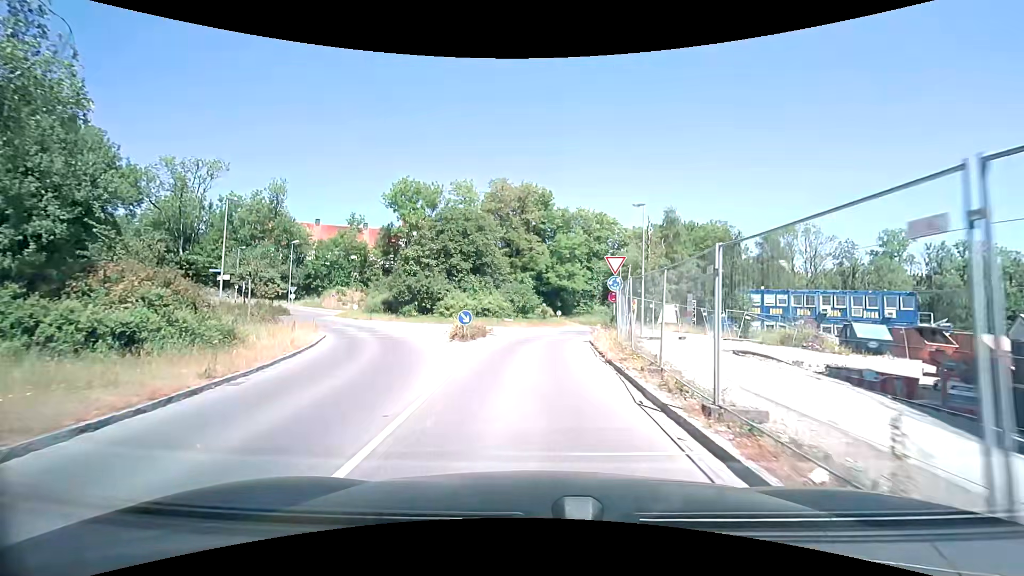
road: residential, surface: asphalt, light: Day
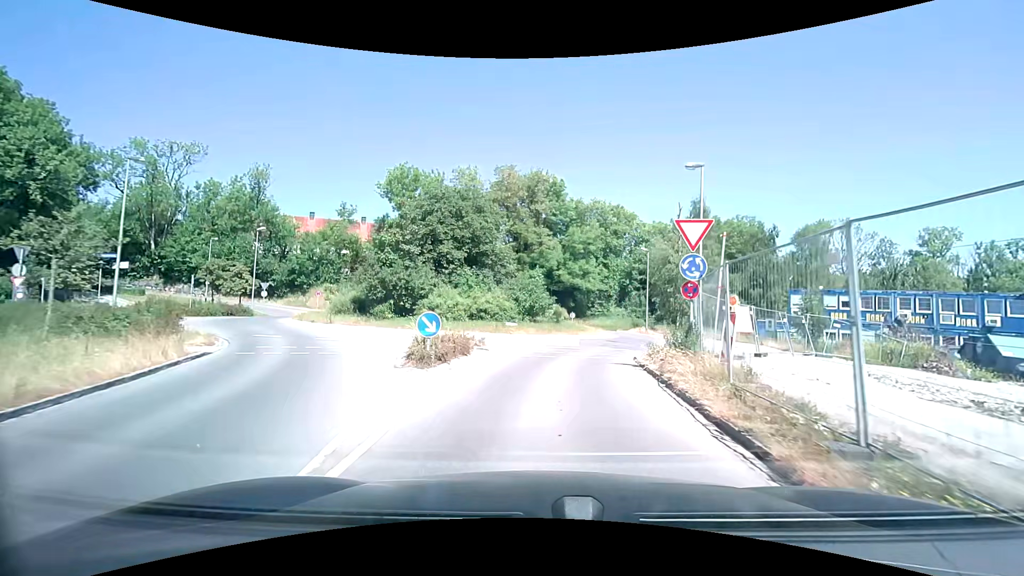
(-0.1, +8.6) m; 0°
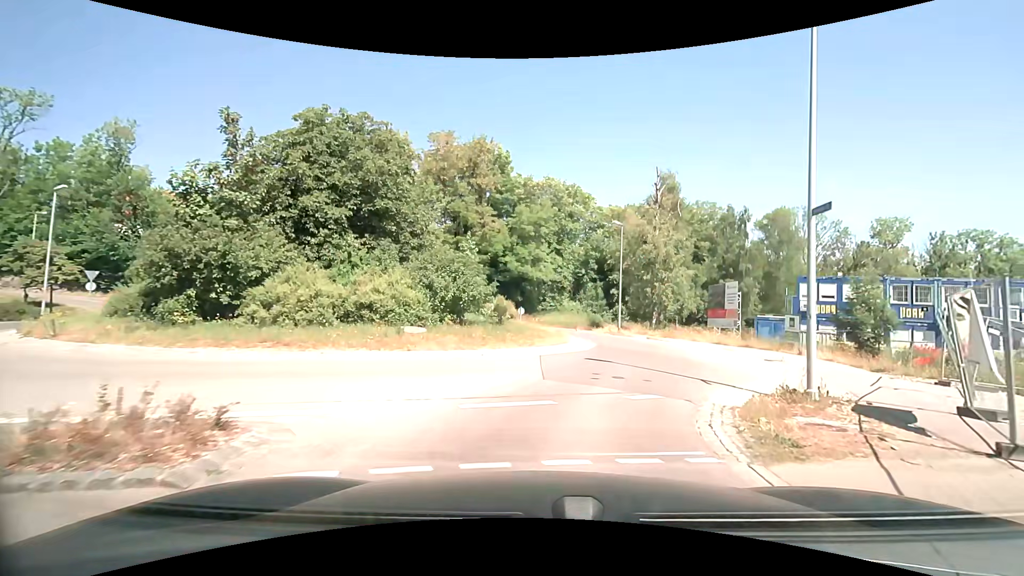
(+0.3, +12.2) m; +5°
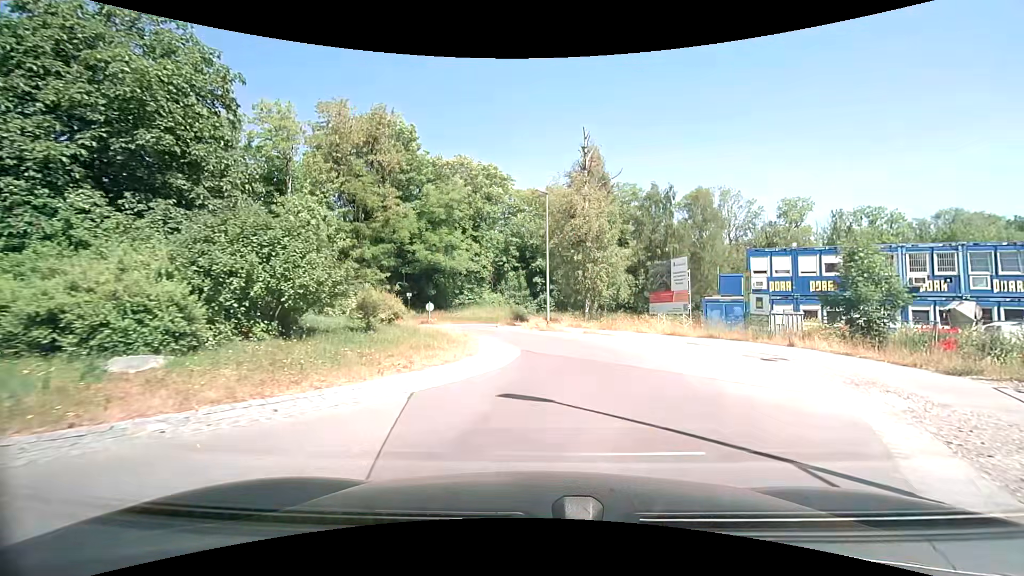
(+0.6, +7.4) m; +9°
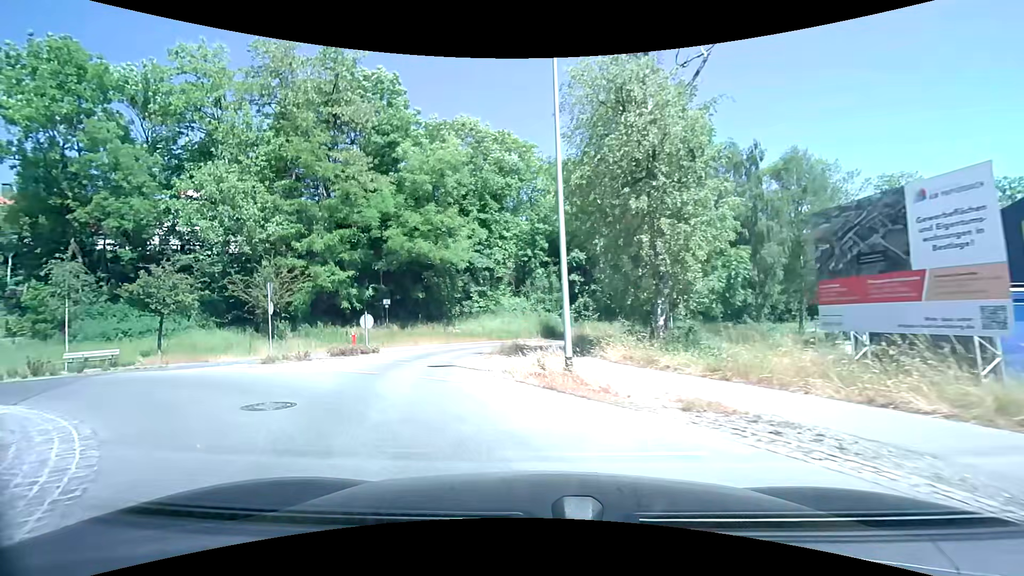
(+1.1, +17.2) m; -5°
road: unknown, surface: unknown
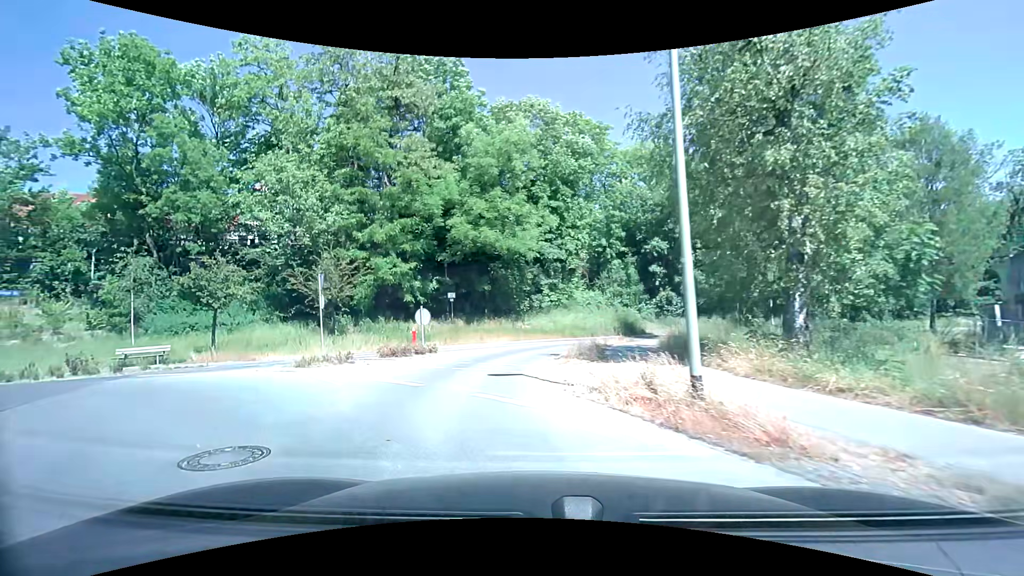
(-0.2, +3.3) m; -8°
(-1, +10) (-1, +20) (+2, +29) (+8, +37) (+15, +44) (+24, +50) (+32, +54) (+42, +58) (+51, +61) (+61, +64) m
